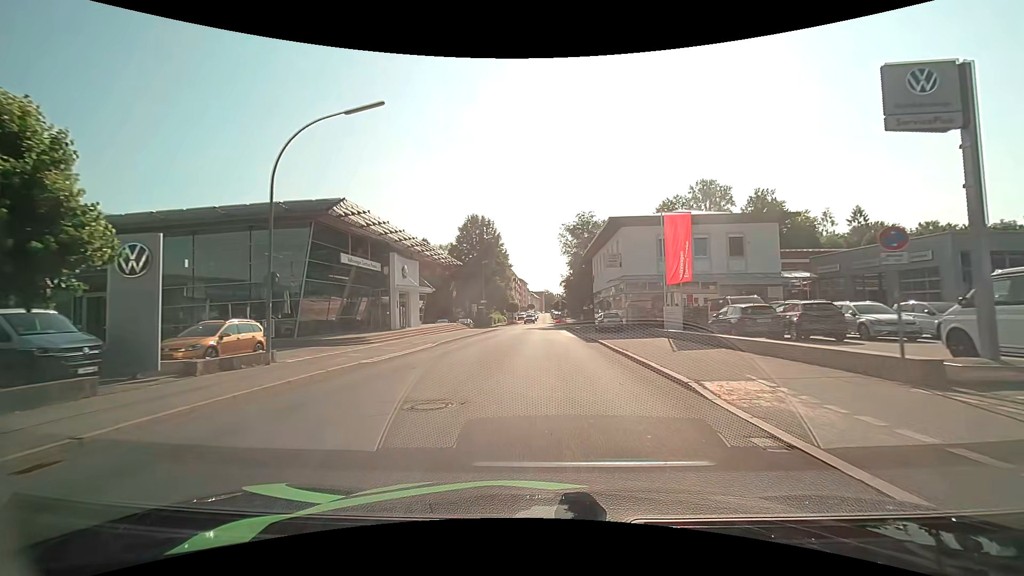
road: tertiary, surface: asphalt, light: Day
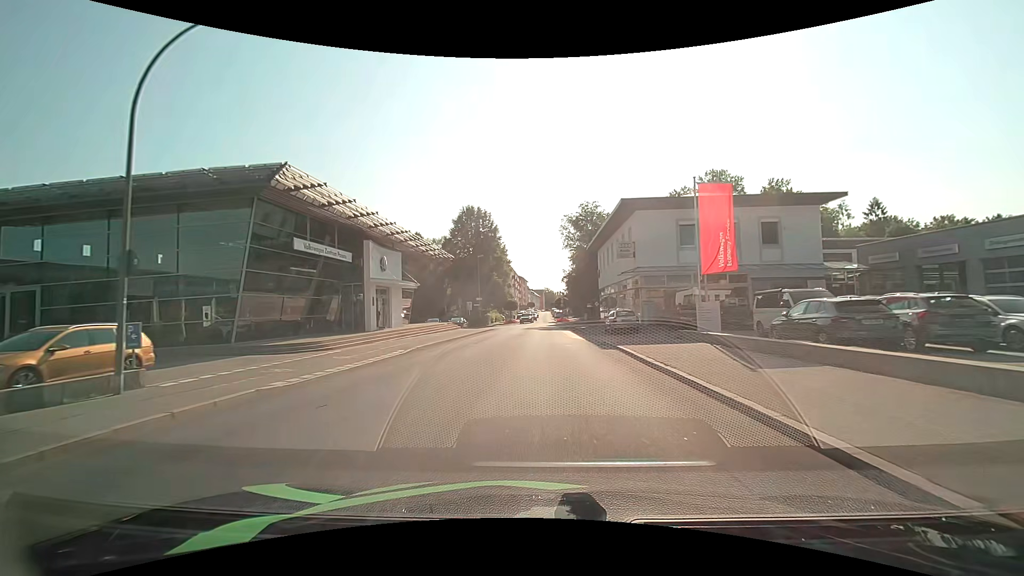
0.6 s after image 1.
(0.0, +5.8) m; 0°
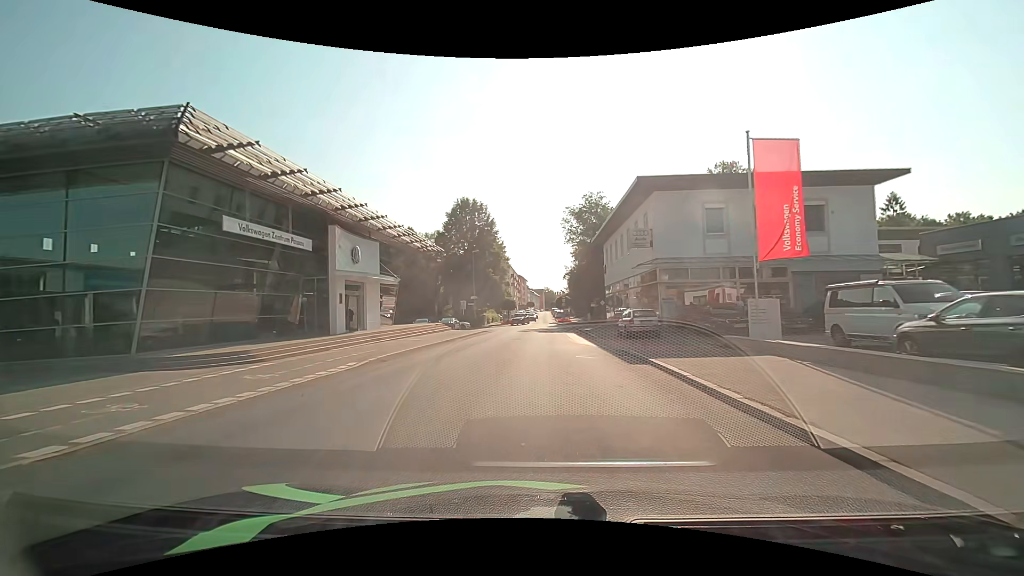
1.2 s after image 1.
(0.0, +5.5) m; 0°
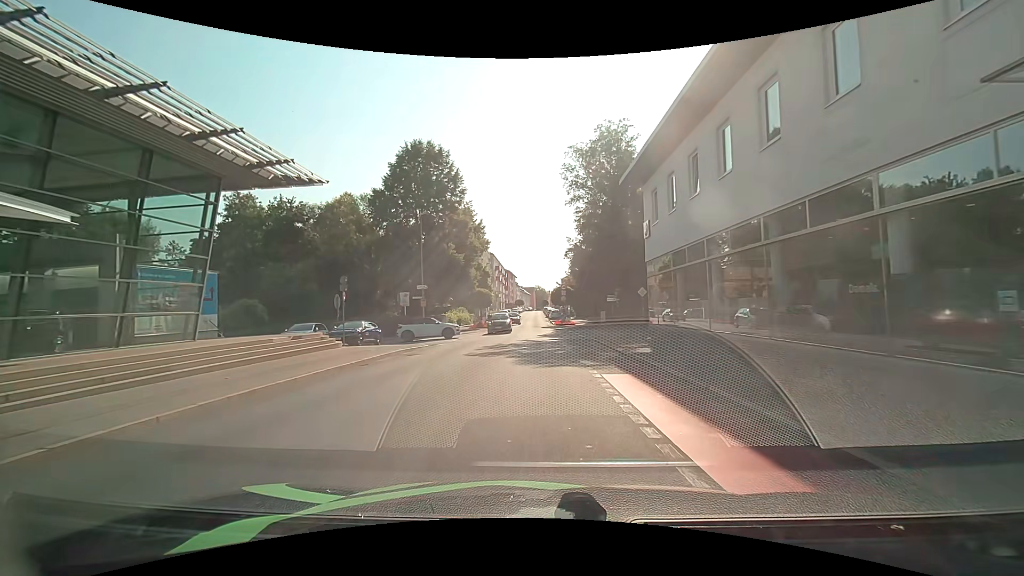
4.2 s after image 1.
(+0.3, +24.9) m; +1°
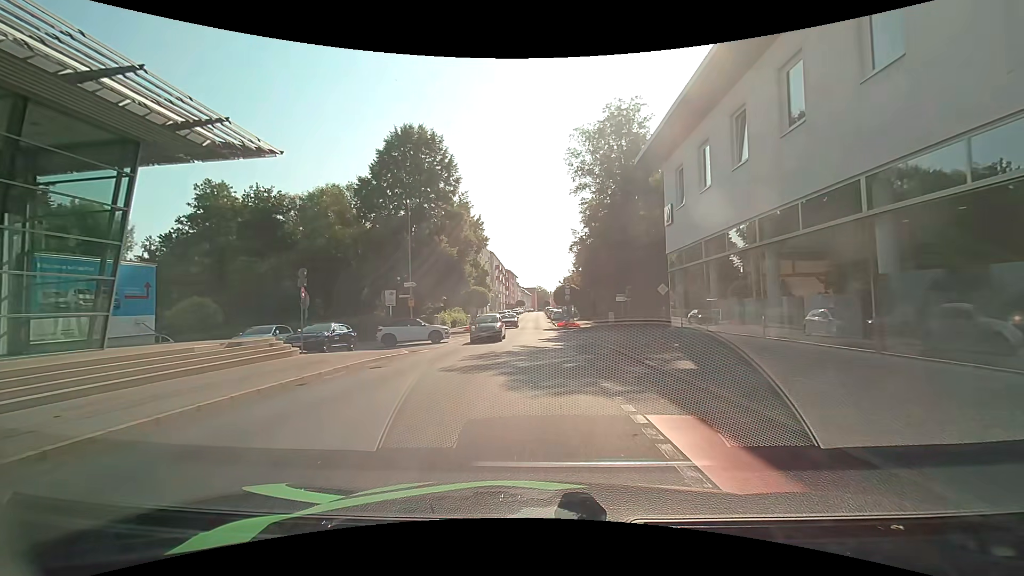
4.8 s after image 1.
(0.0, +4.4) m; -1°
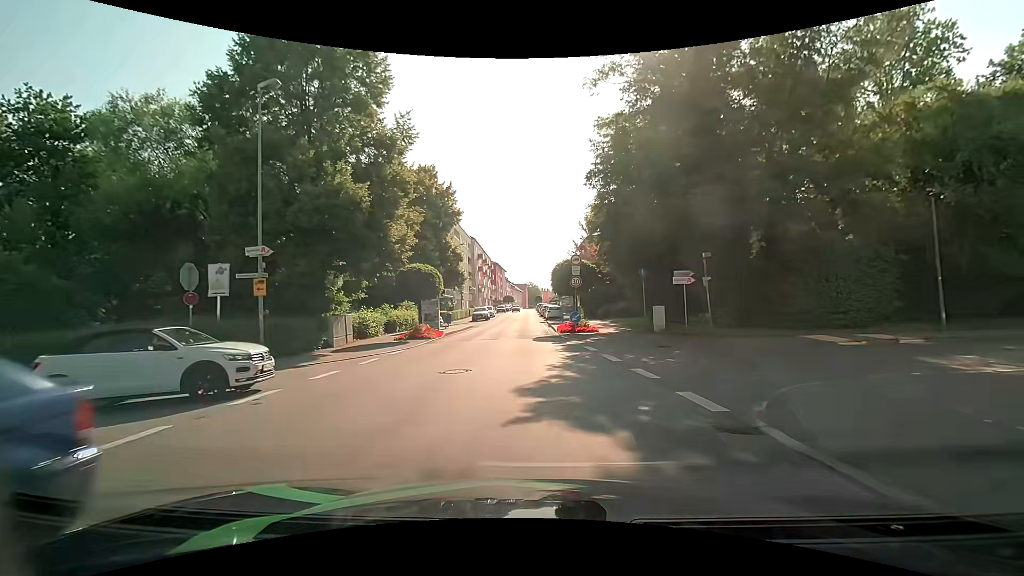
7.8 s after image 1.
(+0.4, +18.9) m; +2°
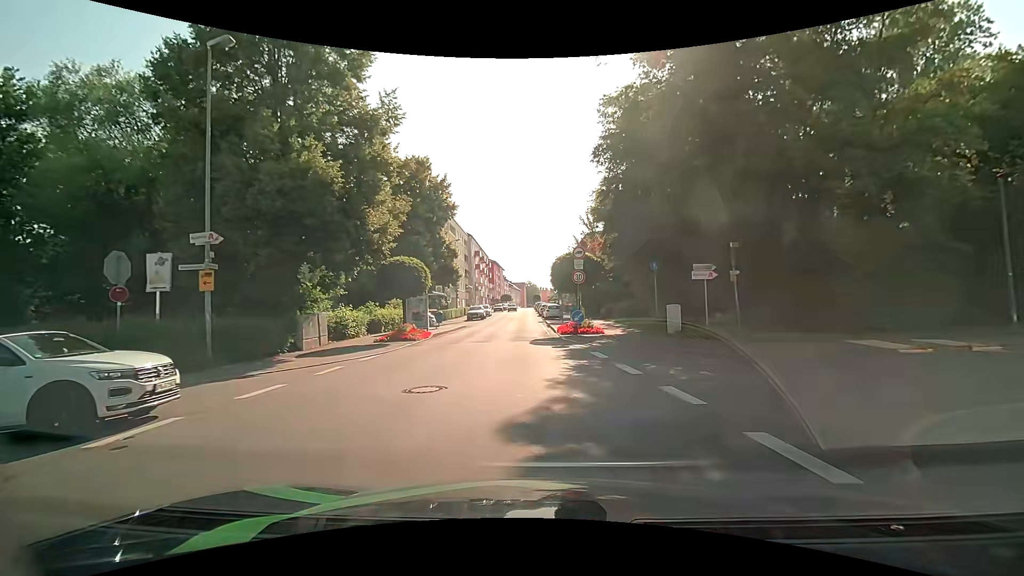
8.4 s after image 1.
(0.0, +2.7) m; 0°
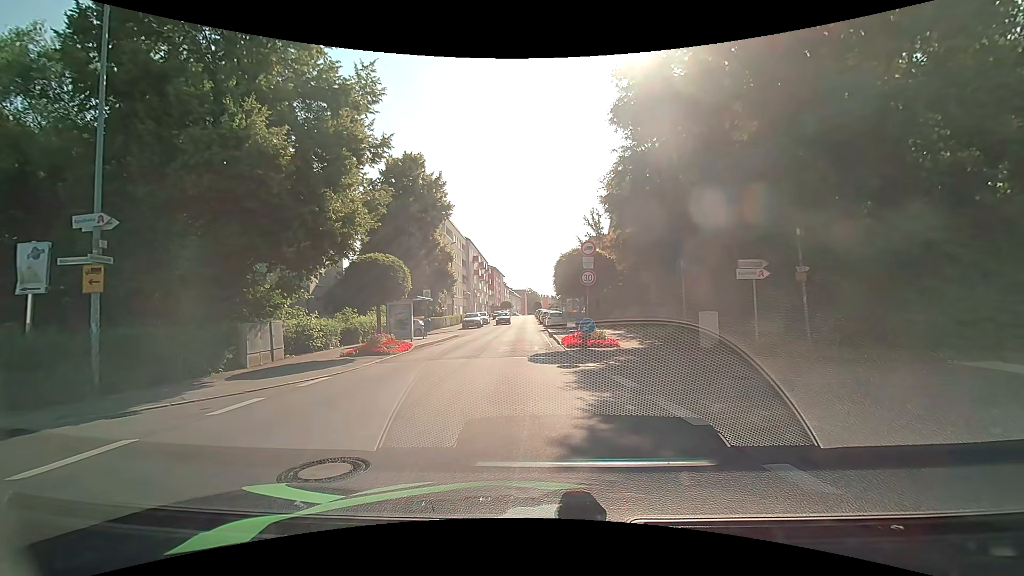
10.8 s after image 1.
(-0.1, +3.6) m; -1°
(-5, +8) (-14, +8) (-24, +7) (-34, +6) (-44, +4) (-54, +3) (-64, +2) (-74, +1) (-84, -1) (-94, -2) m
